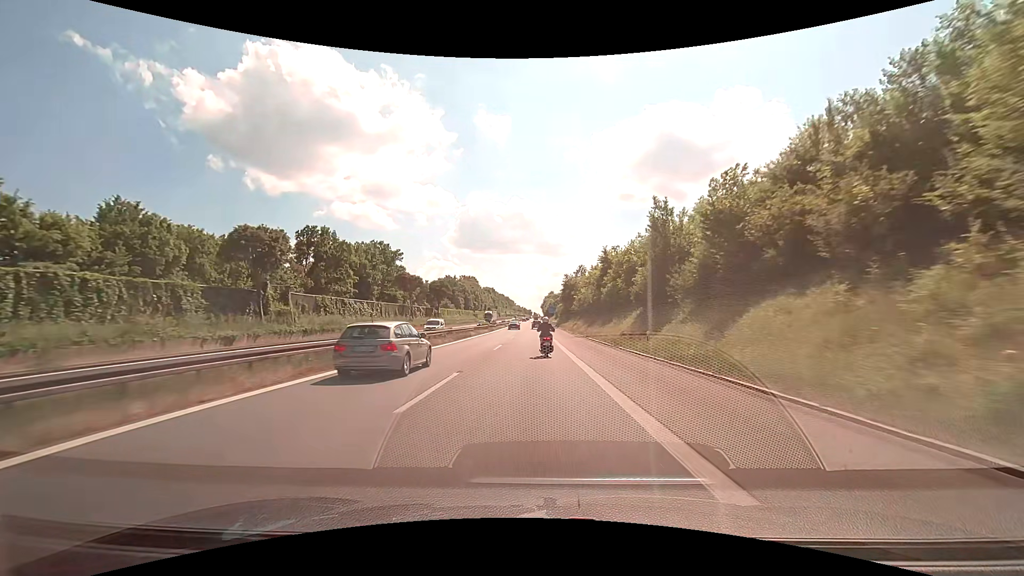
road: motorway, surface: asphalt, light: Day
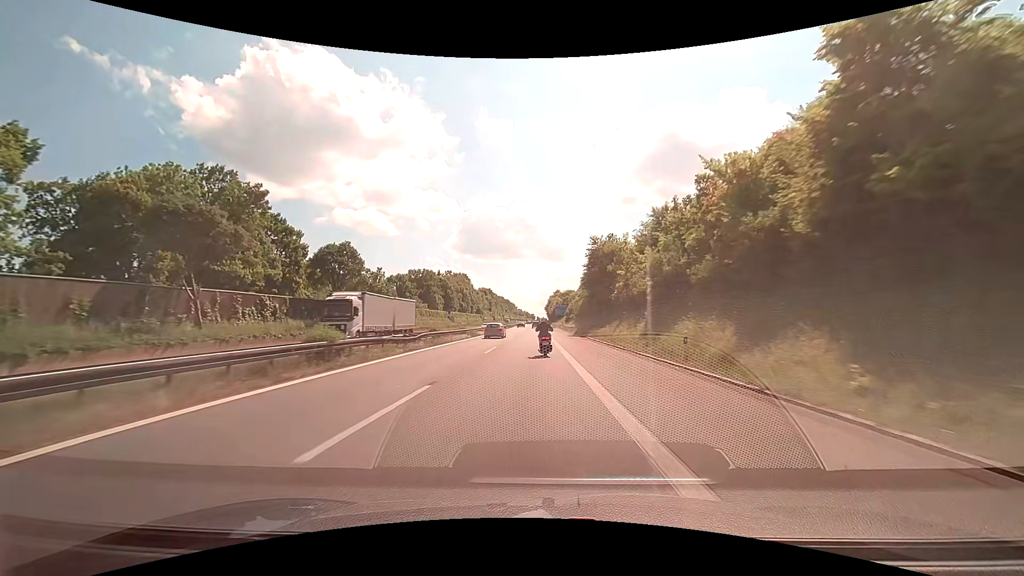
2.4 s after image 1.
(0.0, +56.7) m; 0°
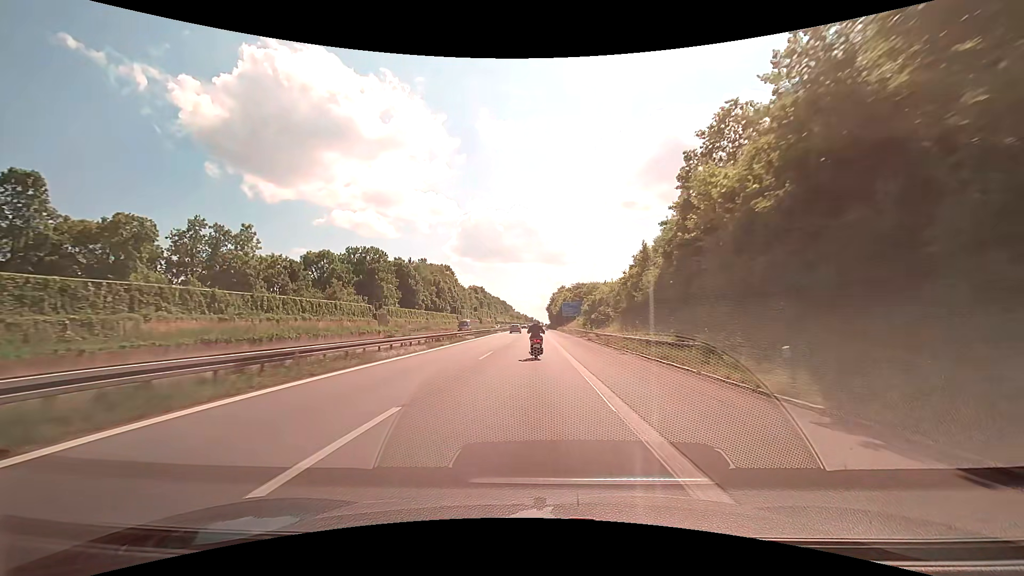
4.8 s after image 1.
(-0.1, +56.9) m; 0°
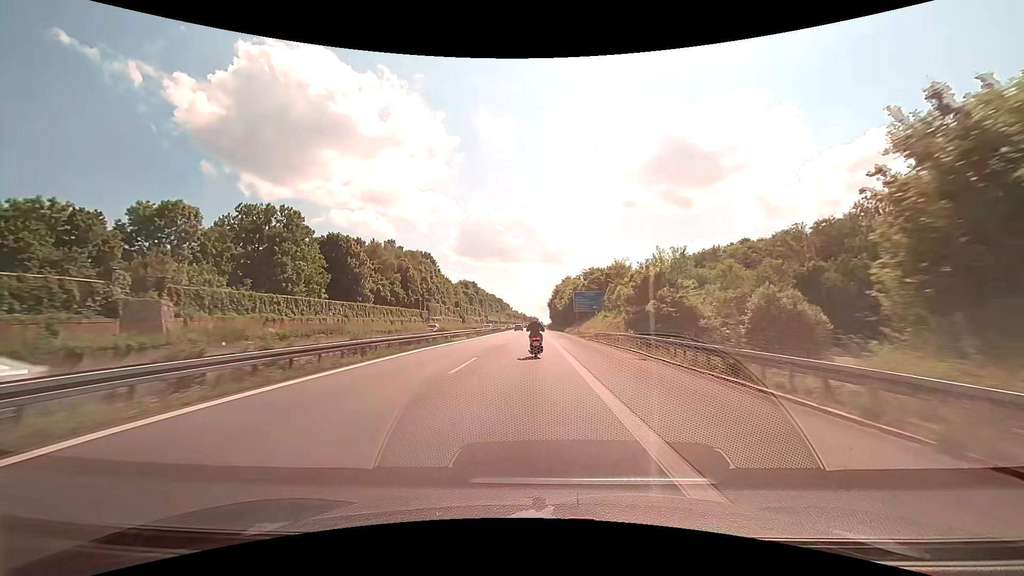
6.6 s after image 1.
(0.0, +42.3) m; 0°
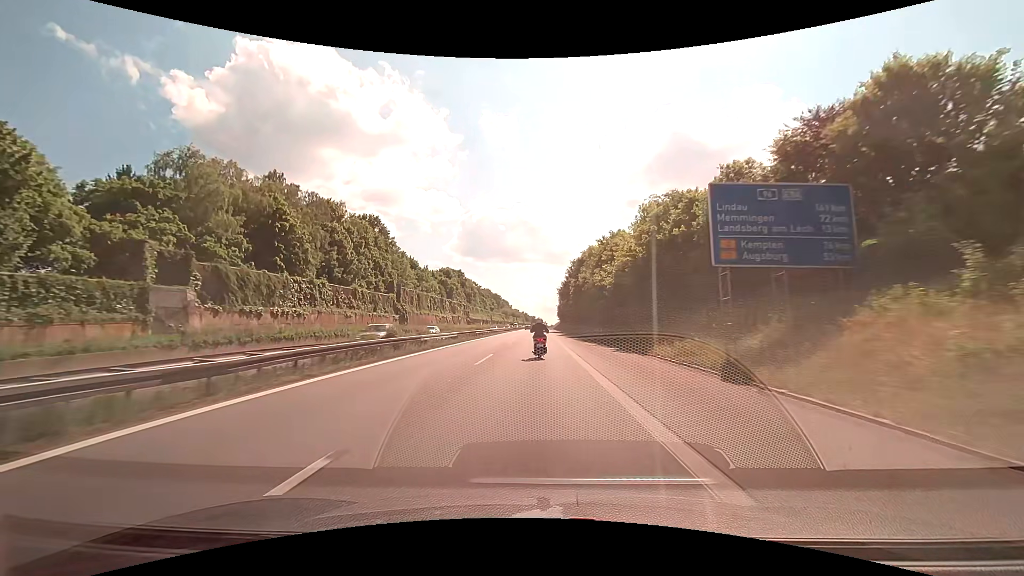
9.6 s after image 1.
(-0.4, +68.7) m; -1°
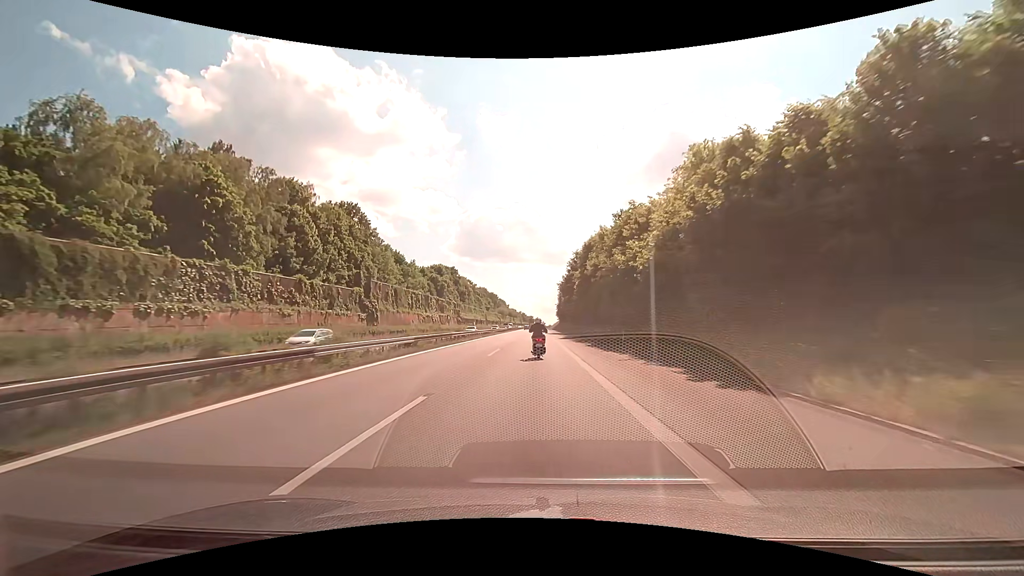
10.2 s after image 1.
(0.0, +13.6) m; 0°
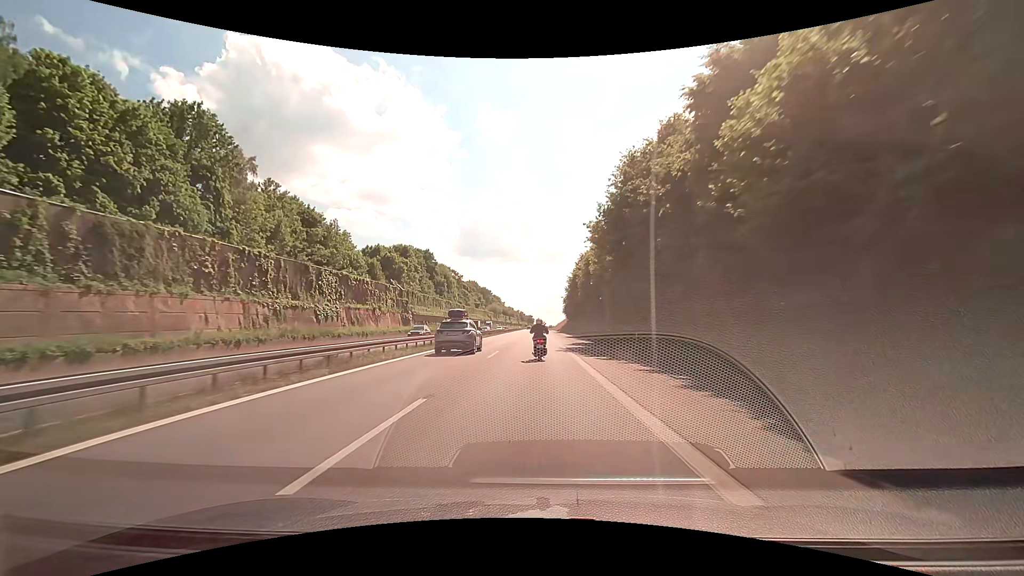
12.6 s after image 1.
(+0.1, +54.2) m; 0°
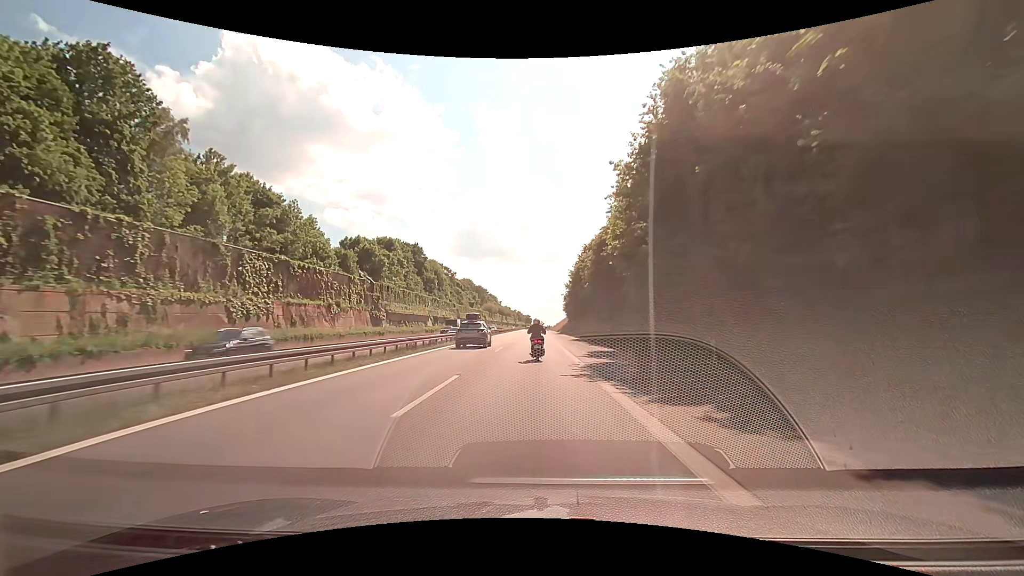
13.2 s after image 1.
(+0.1, +13.6) m; 0°
(0, +10) (0, +20) (0, +30) (0, +40) (0, +50) (0, +60) (0, +70) (0, +80) (0, +90) (0, +100) m
